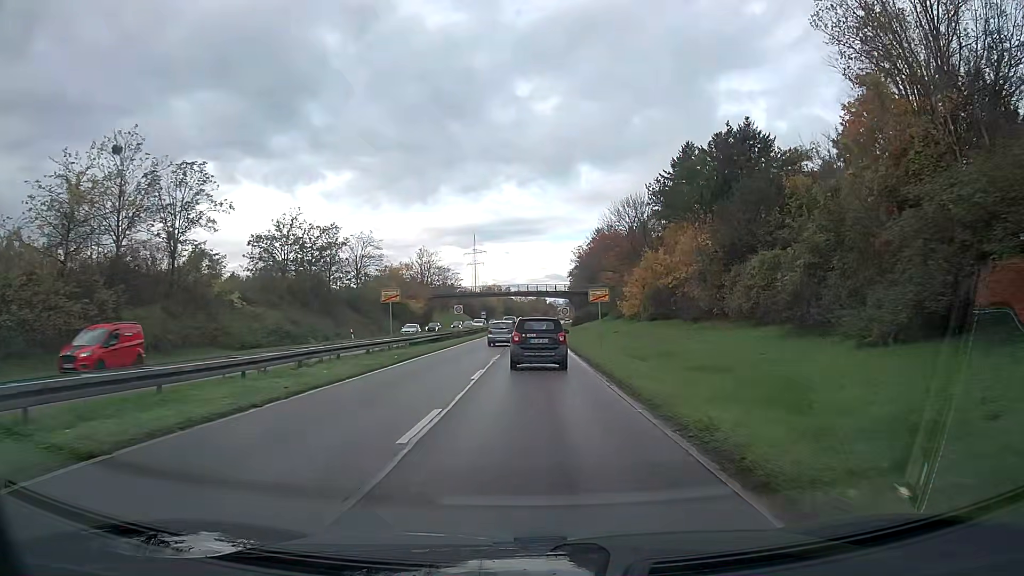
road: trunk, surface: asphalt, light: Day
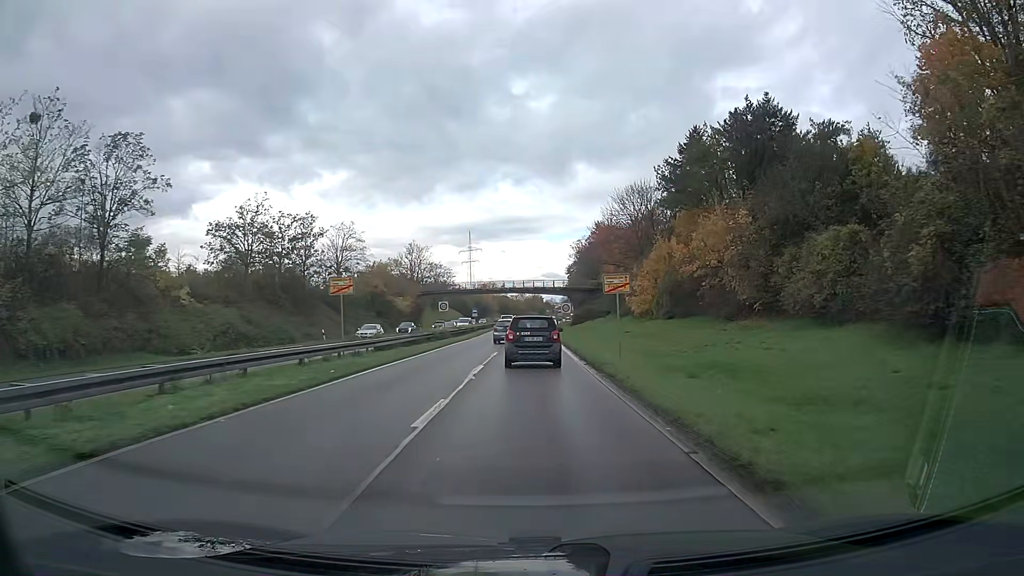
(0.0, +7.7) m; 0°
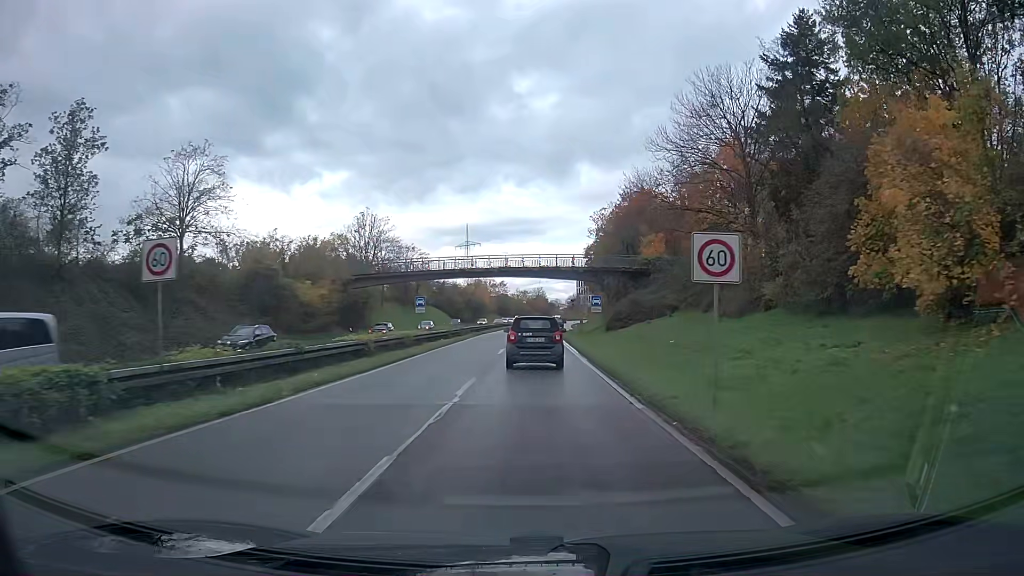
(-0.1, +40.5) m; 0°
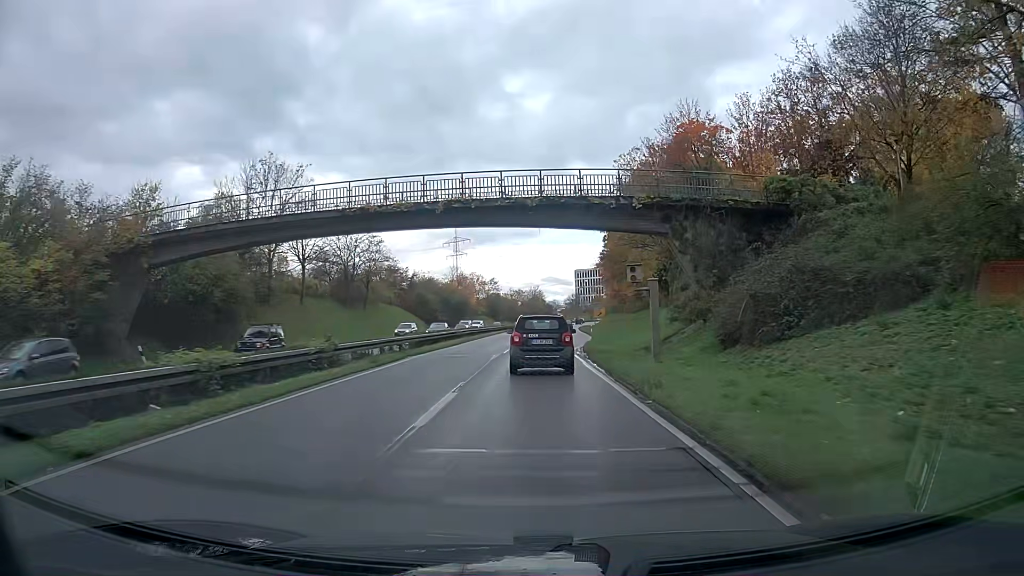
(+0.1, +34.5) m; 0°
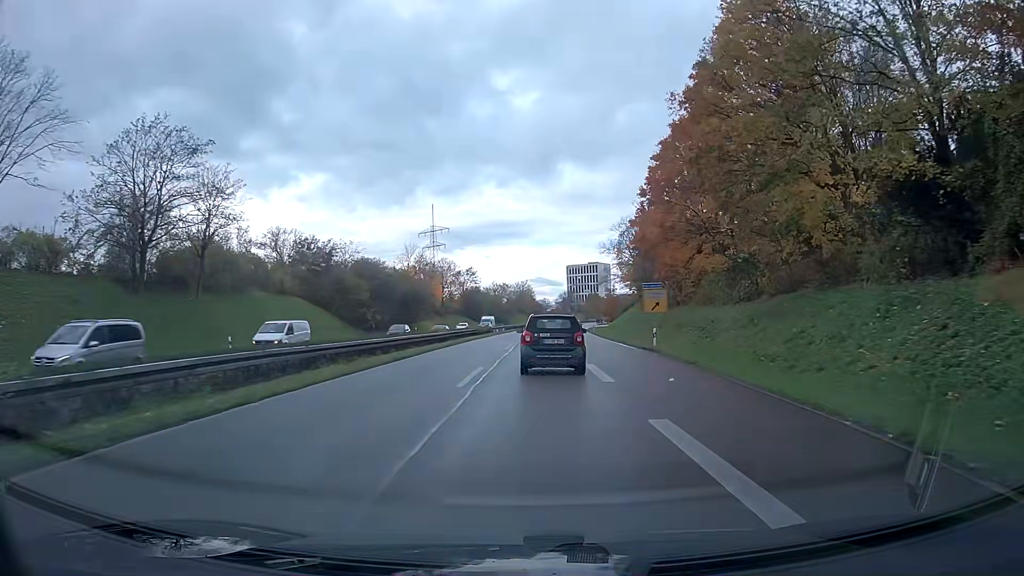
(+0.5, +44.2) m; +1°
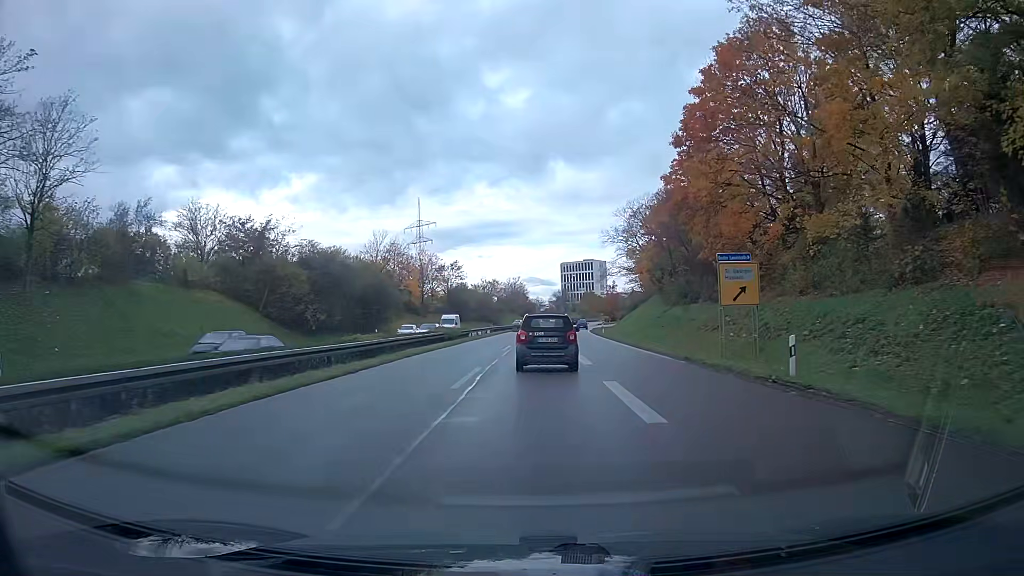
(+0.1, +18.2) m; 0°
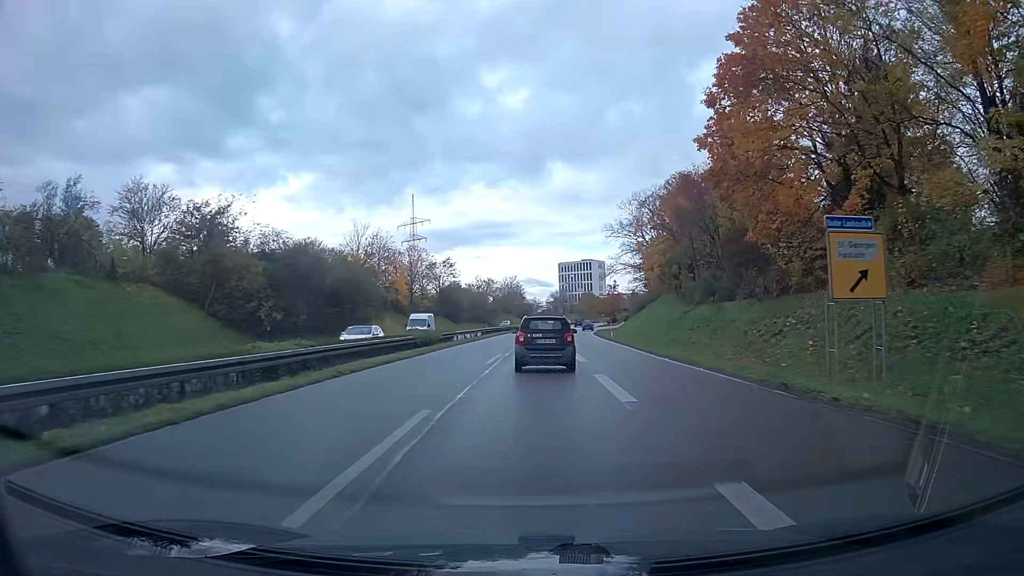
(0.0, +9.2) m; 0°
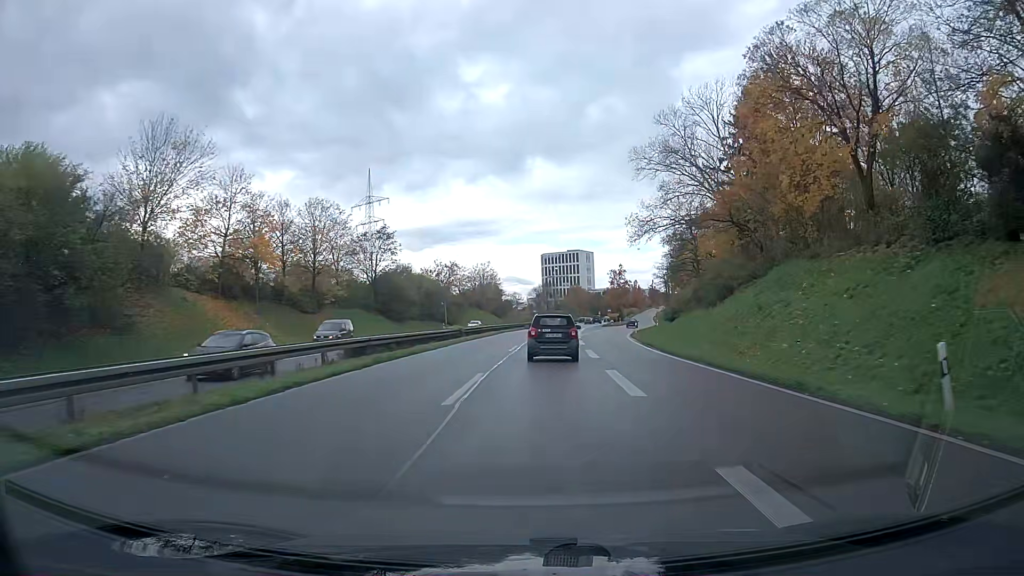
(+0.6, +47.1) m; +2°
